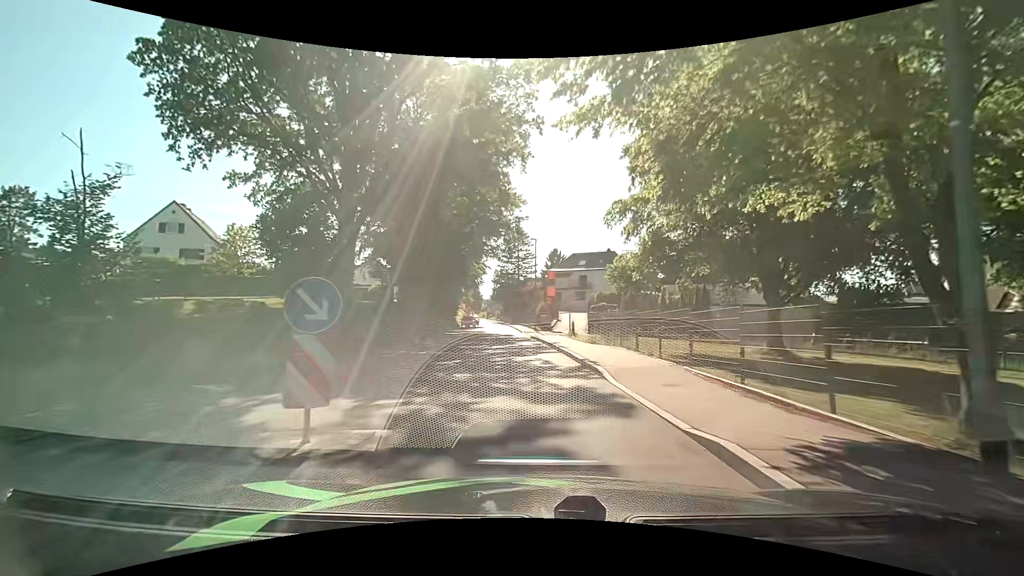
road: tertiary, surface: asphalt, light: Day
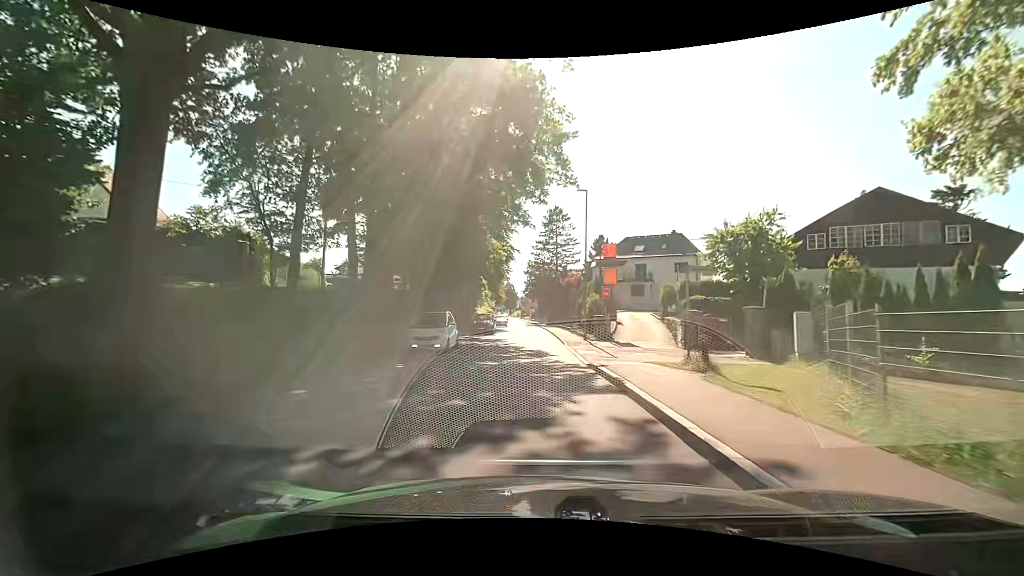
(-0.5, +17.3) m; -4°
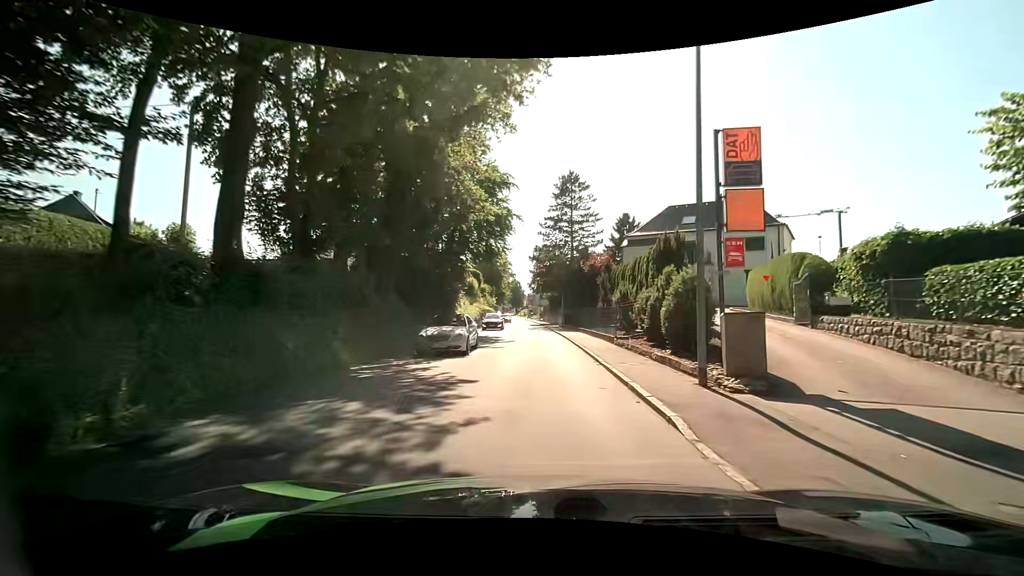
(-0.1, +18.0) m; -1°
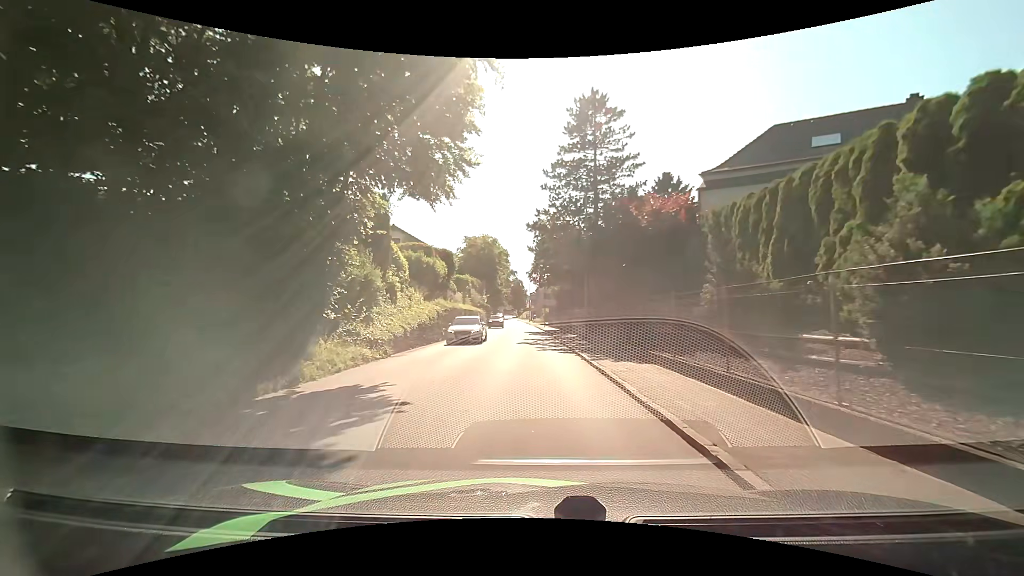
(+0.1, +21.7) m; 0°
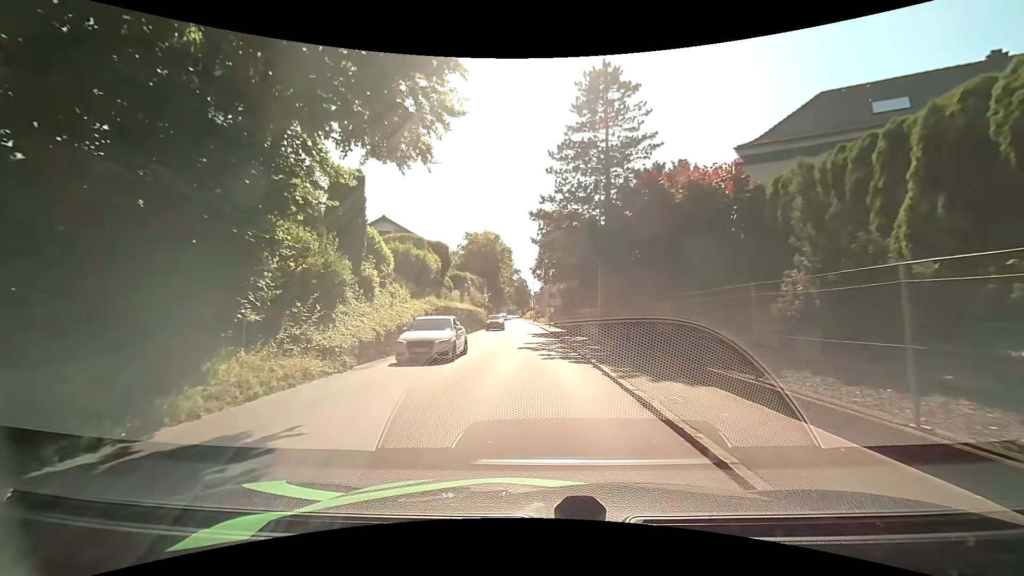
(-0.1, +4.1) m; -2°
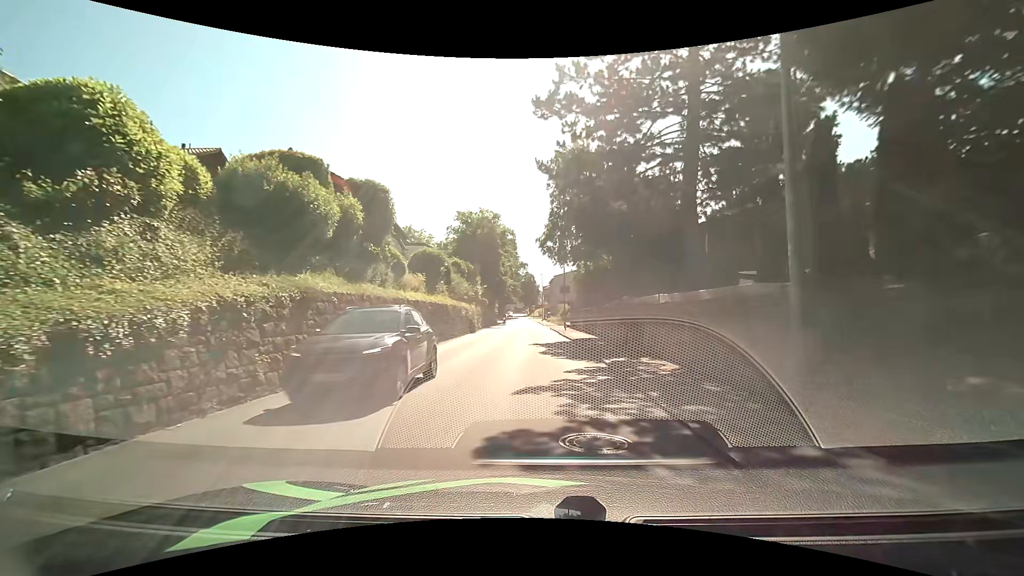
(0.0, +16.5) m; +1°
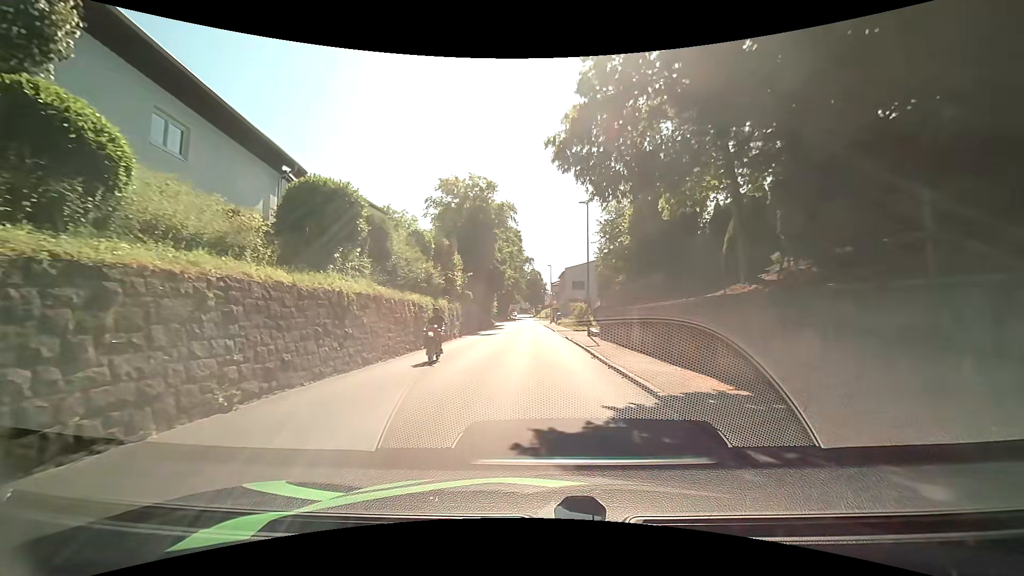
(-0.4, +16.9) m; -2°
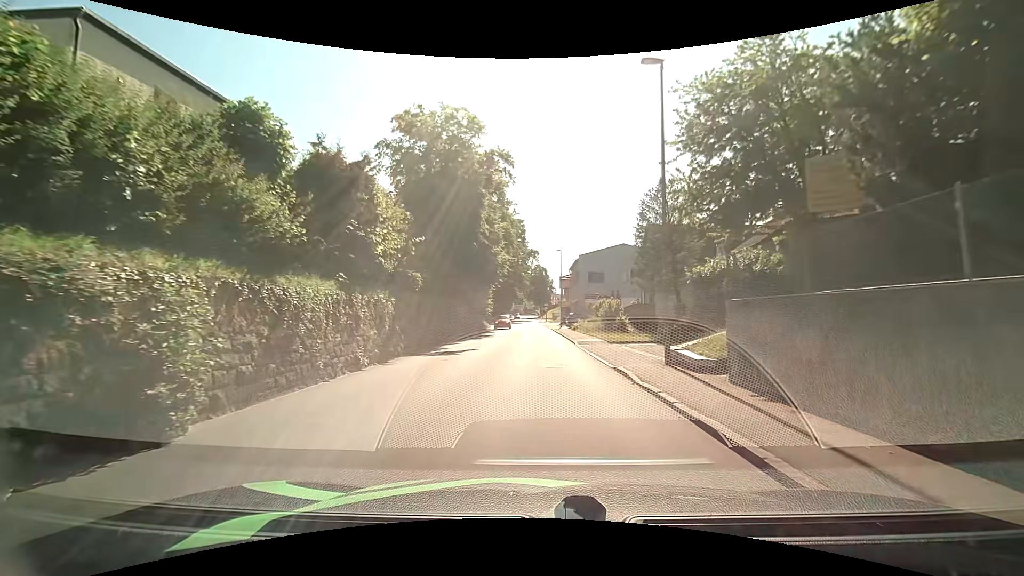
(-0.1, +17.2) m; -1°
(0, +10) (0, +20) (0, +30) (0, +40) (0, +50) (0, +60) (0, +70) (0, +80) (0, +90) (0, +100) m
